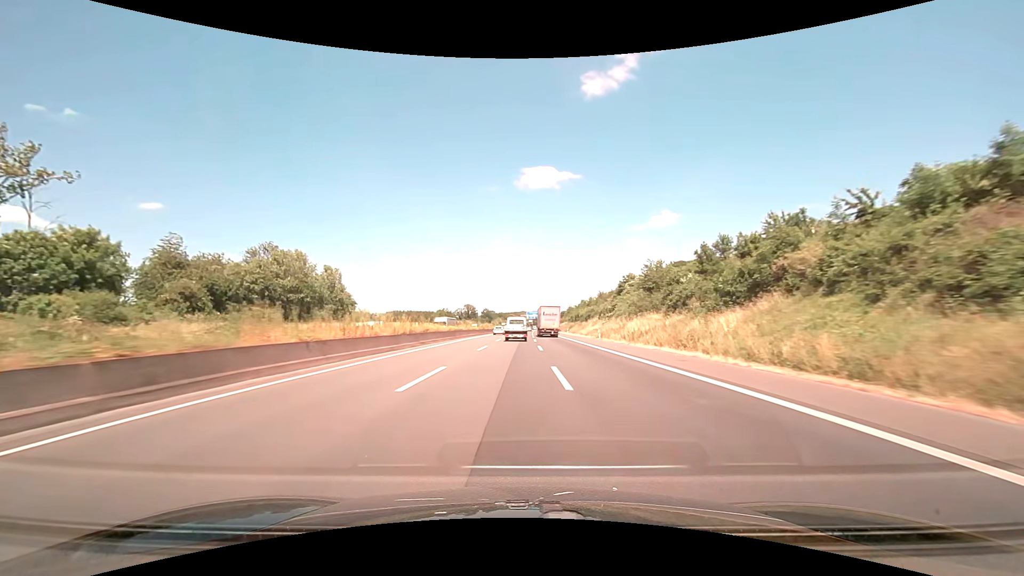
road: motorway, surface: asphalt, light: Day
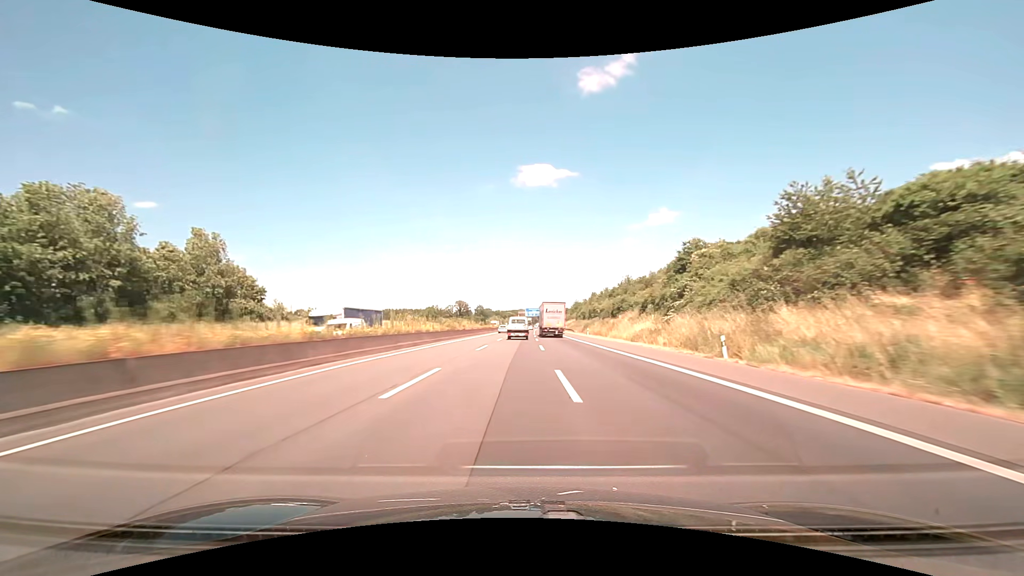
(+0.1, +36.9) m; 0°
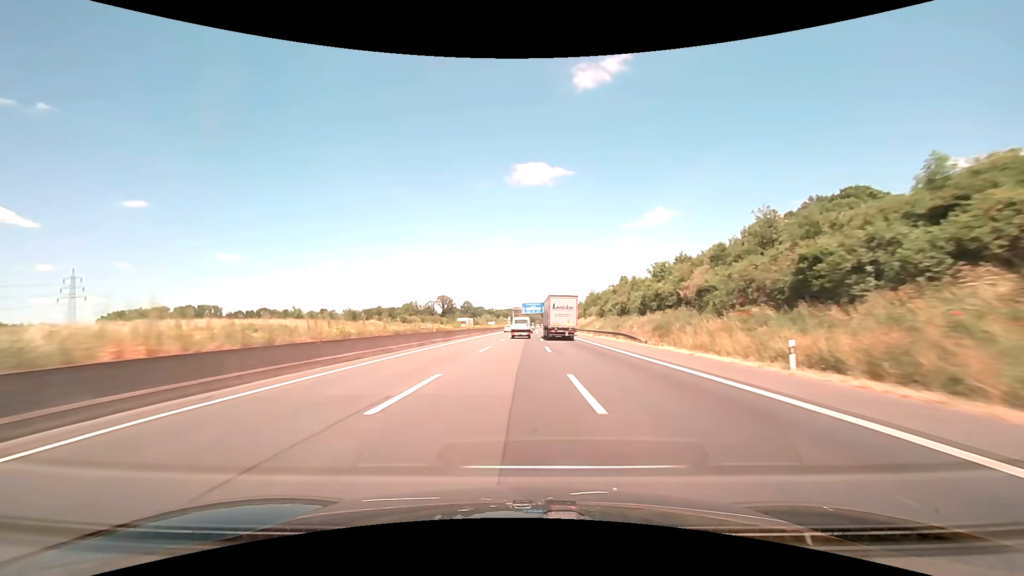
(+0.1, +55.5) m; 0°
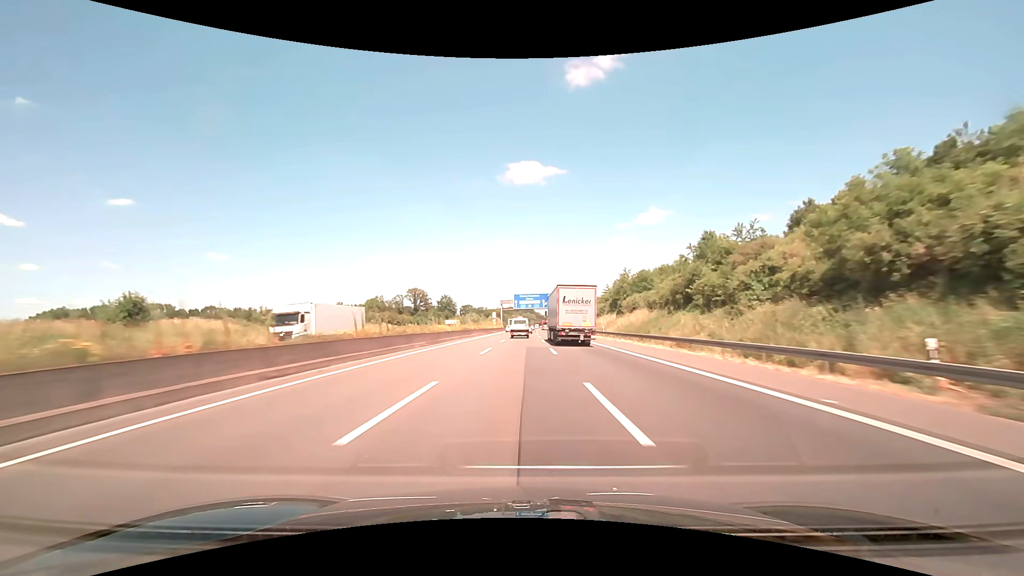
(+0.4, +55.5) m; +1°
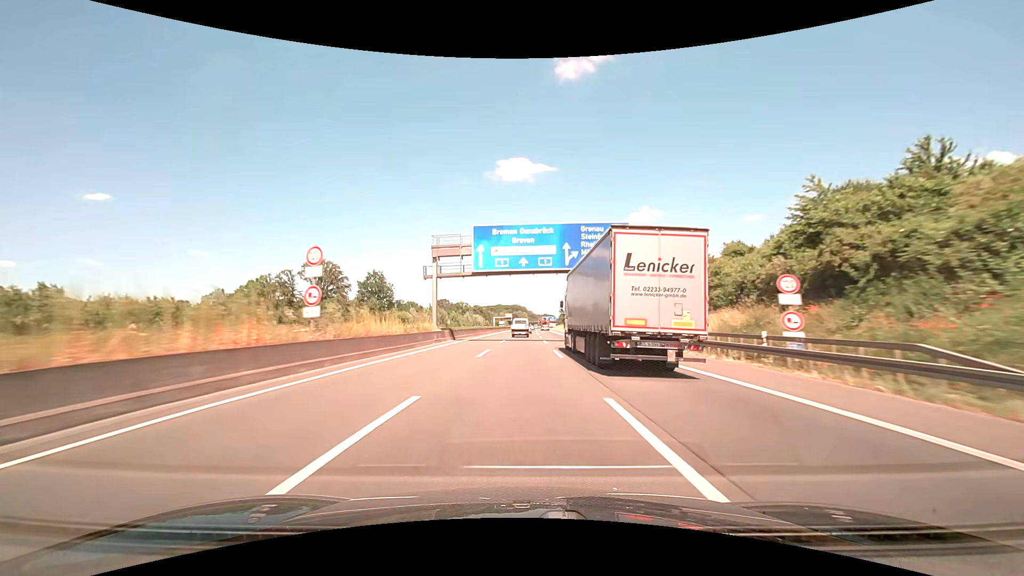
(+0.9, +92.2) m; +1°
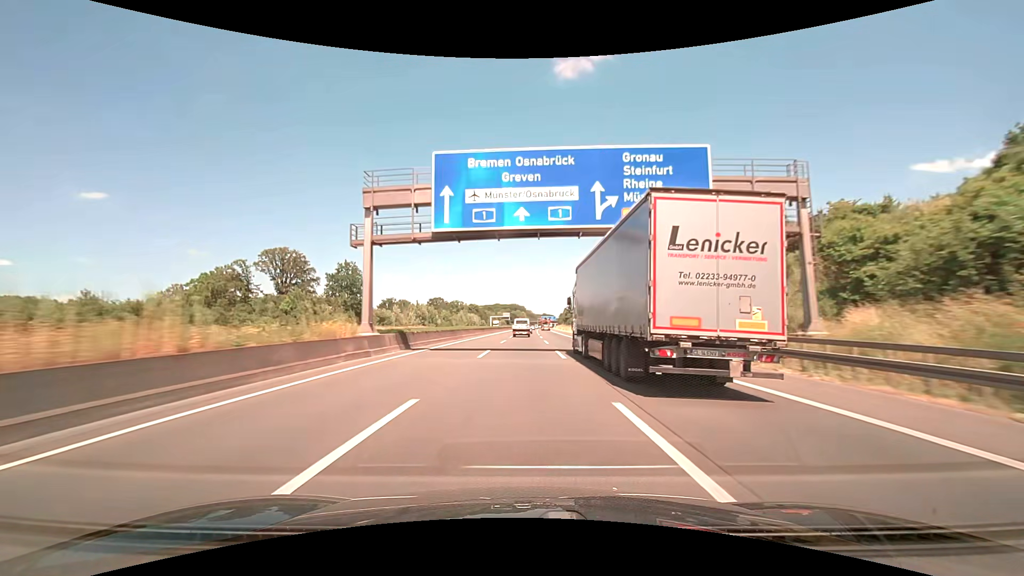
(0.0, +18.3) m; 0°
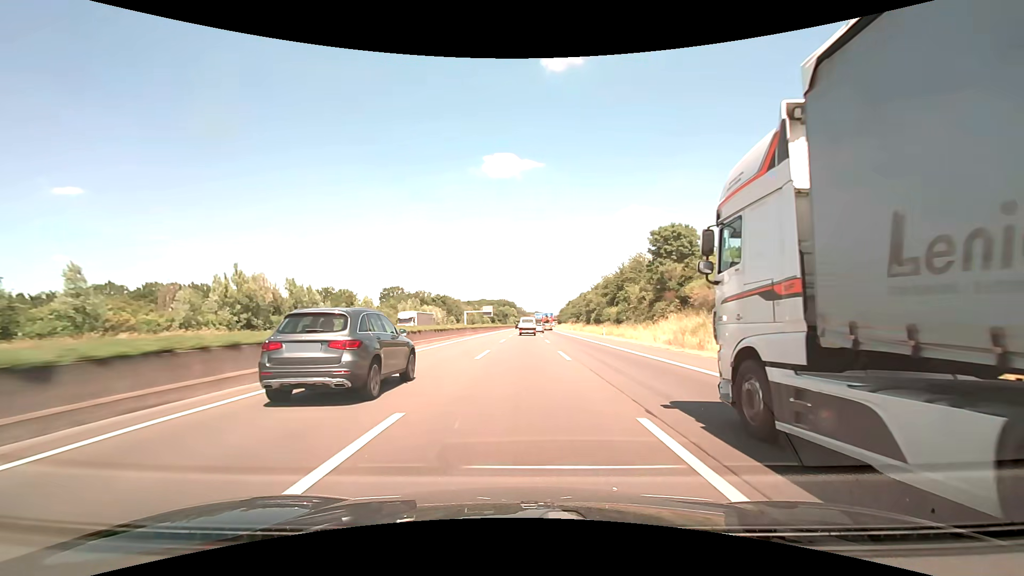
(+0.9, +91.0) m; +1°
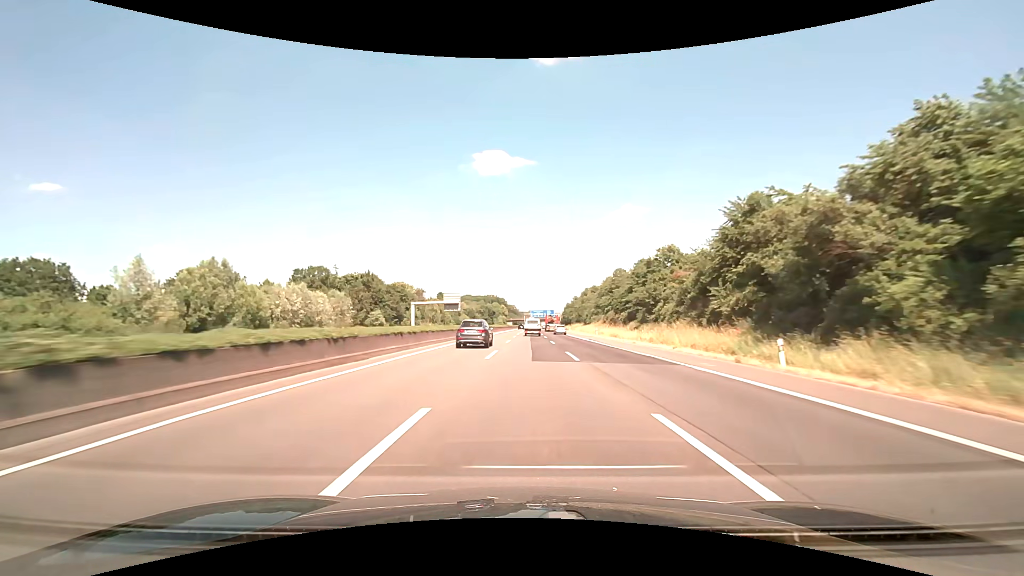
(+0.5, +88.9) m; +1°
(0, +10) (0, +20) (0, +30) (0, +40) (+1, +50) (+1, +60) (+1, +70) (+1, +80) (+2, +90) (+2, +100) m
